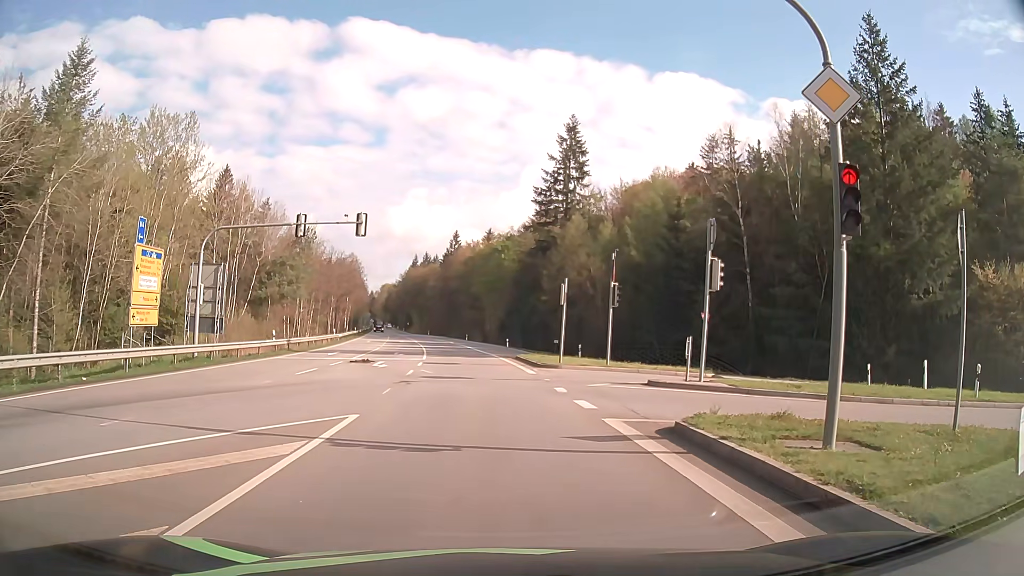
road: secondary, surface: asphalt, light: Day
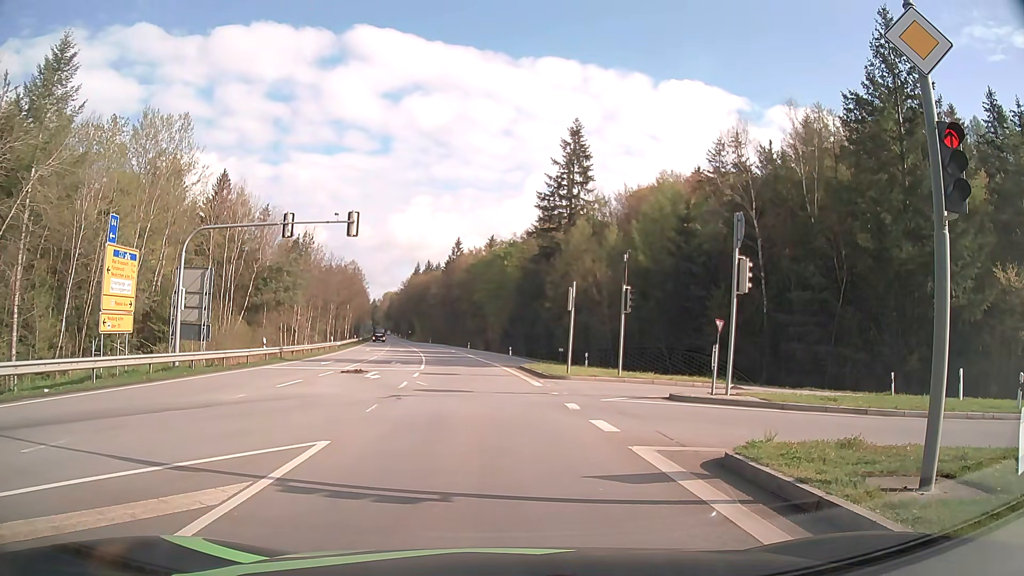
(0.0, +1.9) m; +1°
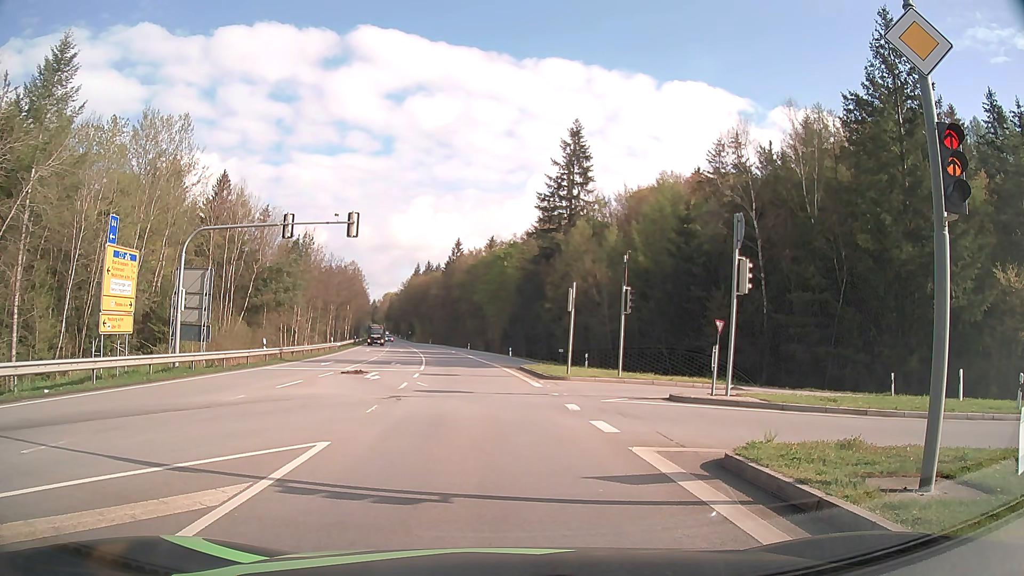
(0.0, +0.1) m; 0°
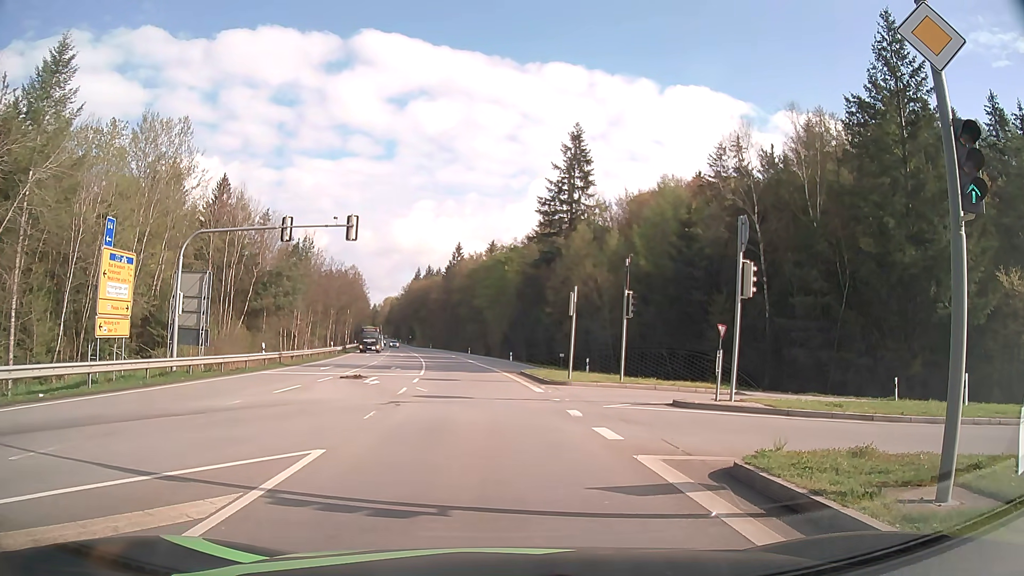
(0.0, +0.3) m; 0°
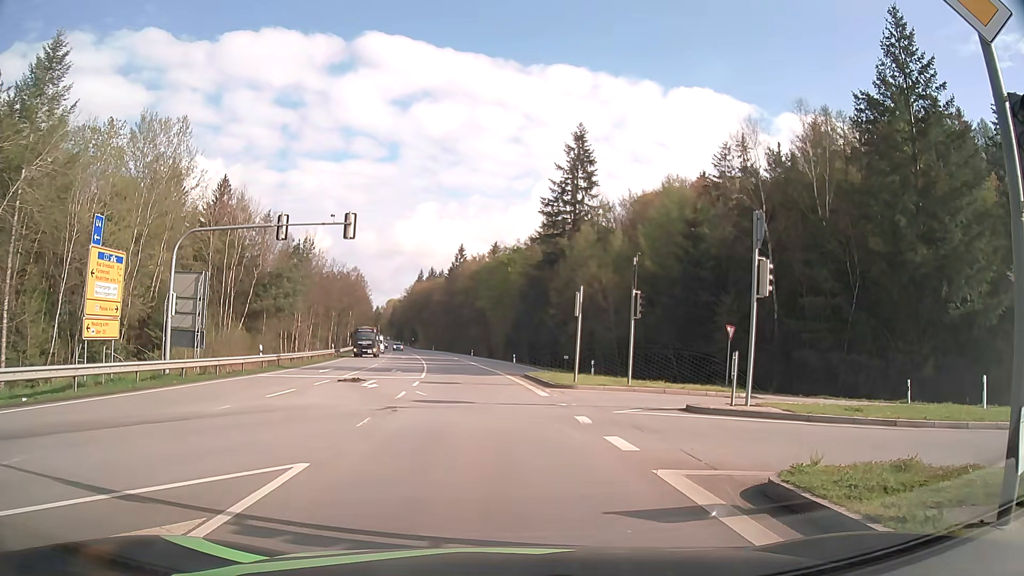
(0.0, +1.0) m; -1°
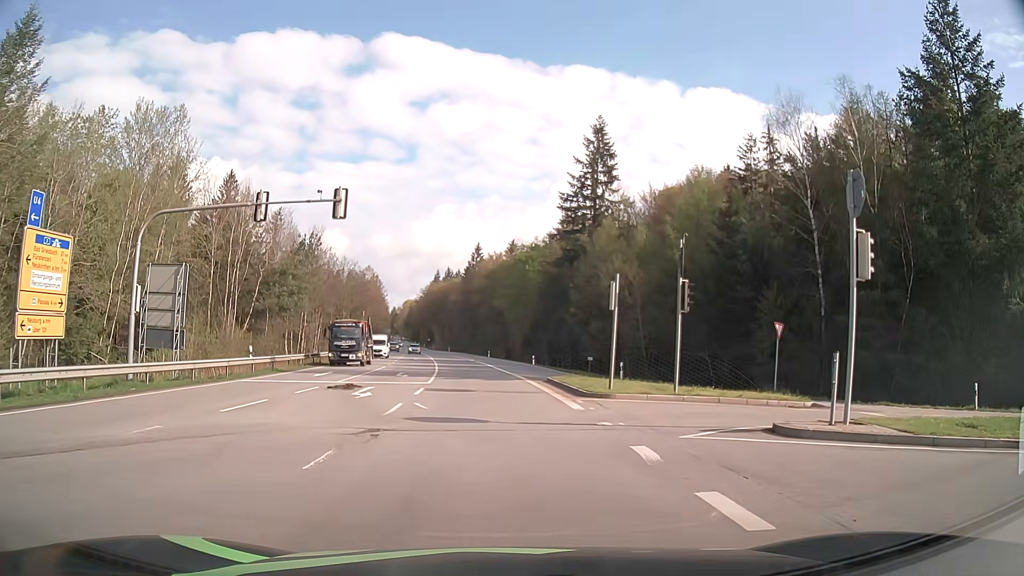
(-0.1, +4.4) m; -1°
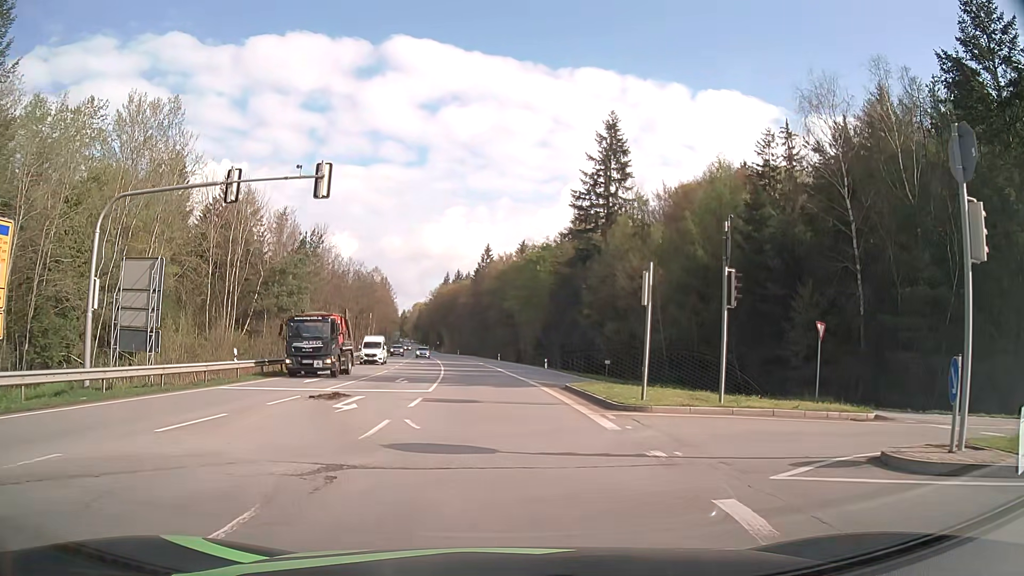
(-0.1, +3.4) m; -1°
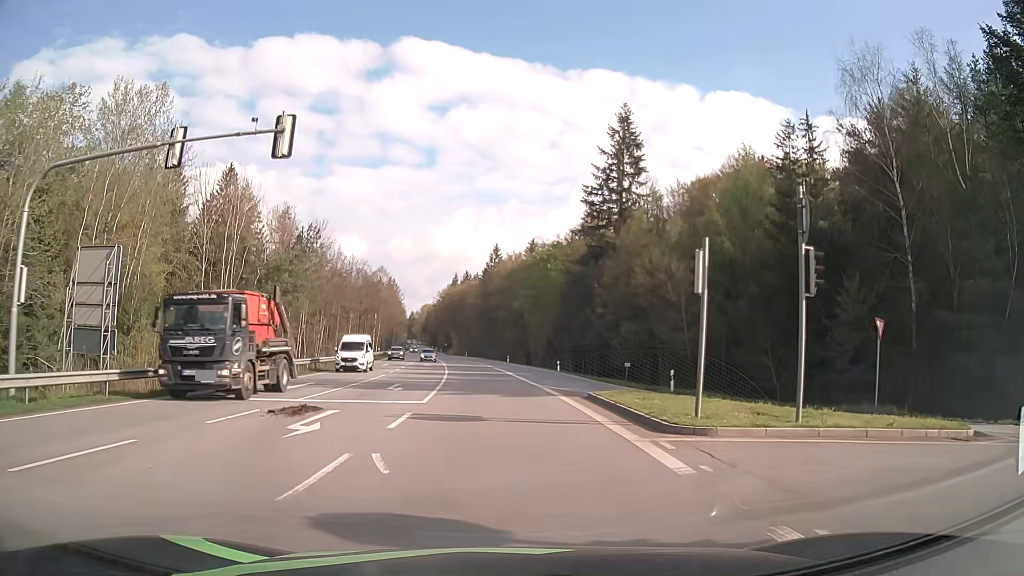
(0.0, +4.3) m; -1°
